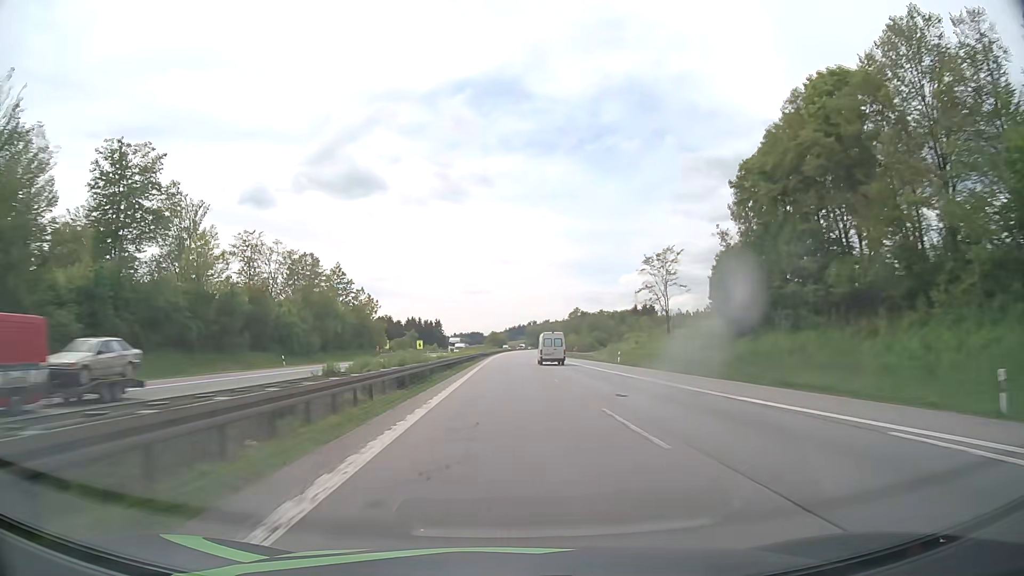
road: motorway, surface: asphalt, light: Day
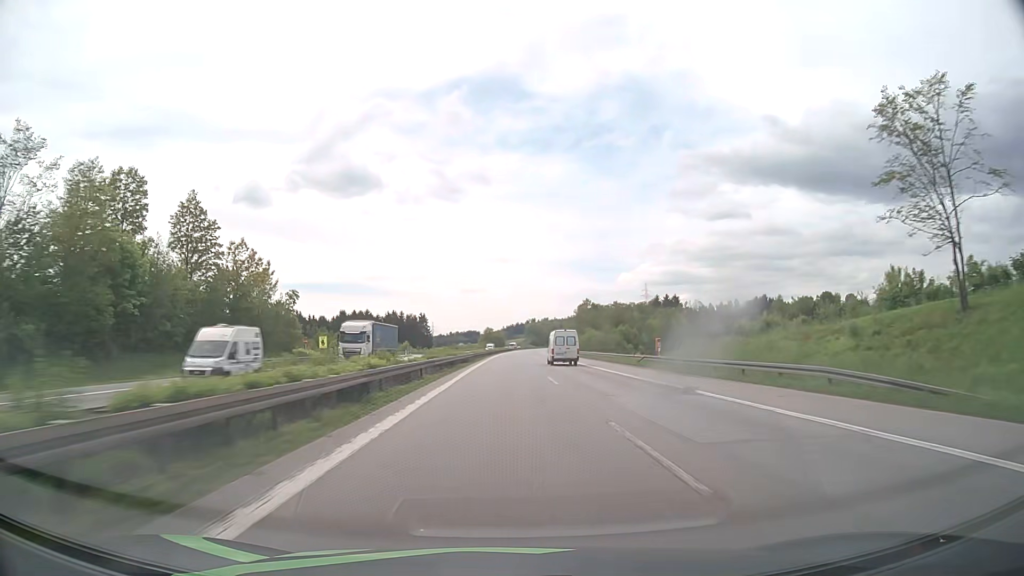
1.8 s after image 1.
(+0.1, +57.6) m; 0°
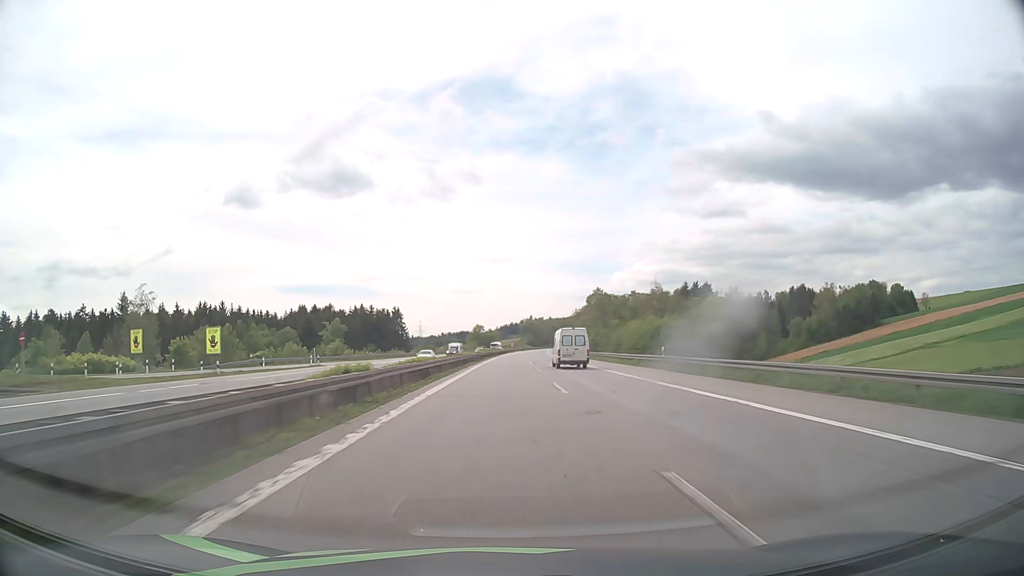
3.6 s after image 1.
(+0.5, +59.6) m; +1°
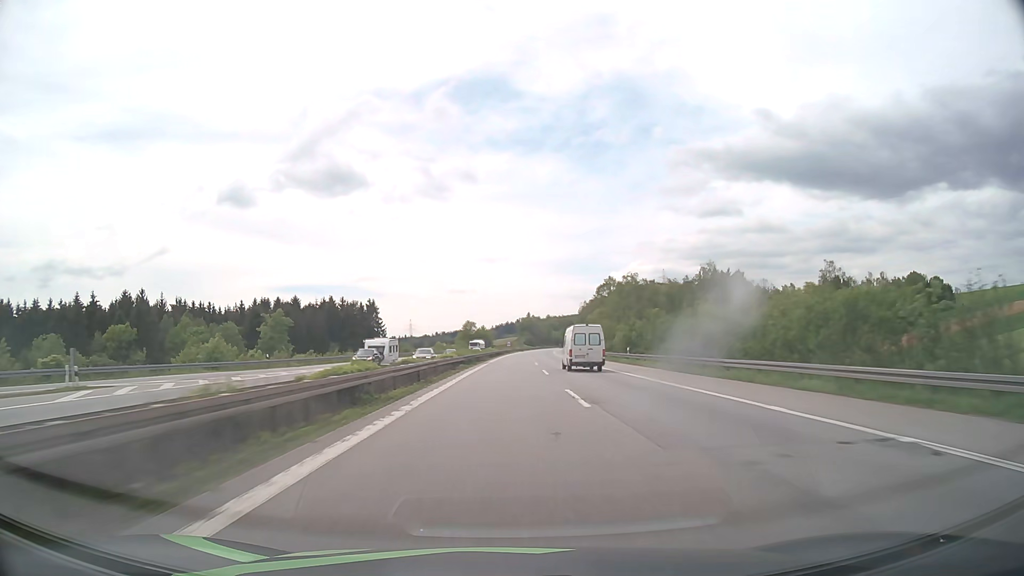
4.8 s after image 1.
(+0.2, +40.8) m; 0°
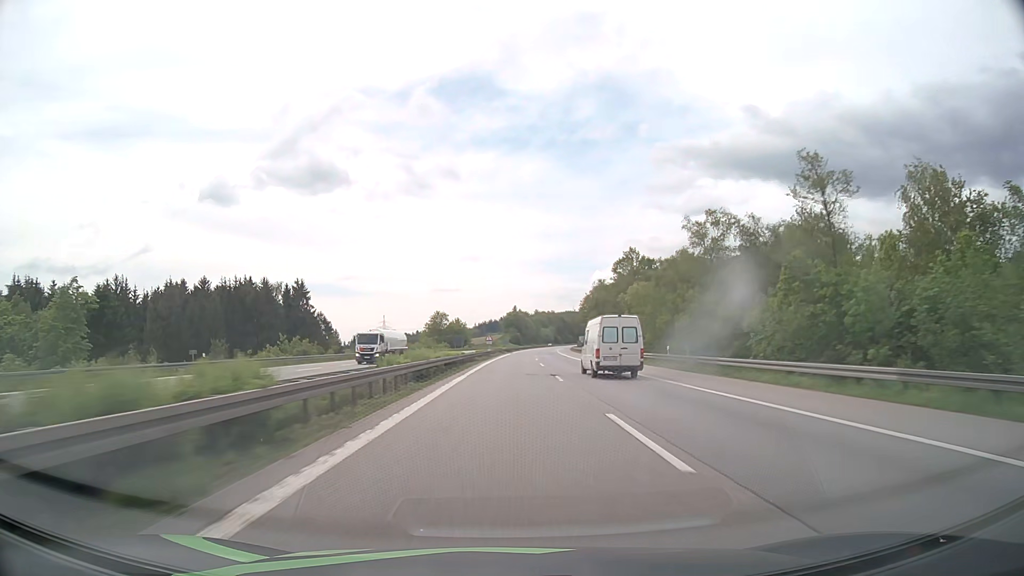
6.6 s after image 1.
(+0.7, +62.9) m; +1°
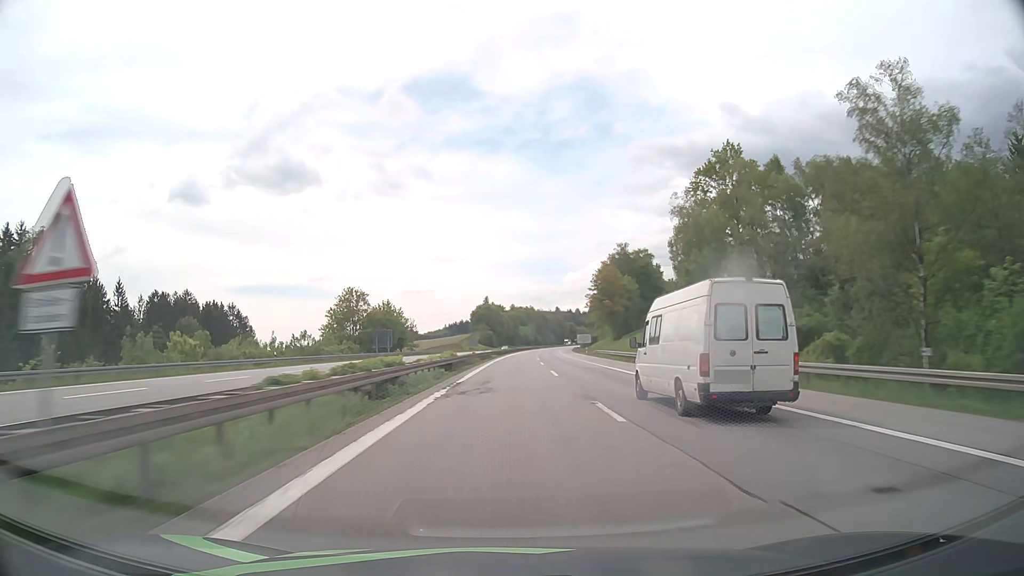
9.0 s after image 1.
(+1.6, +86.2) m; +2°
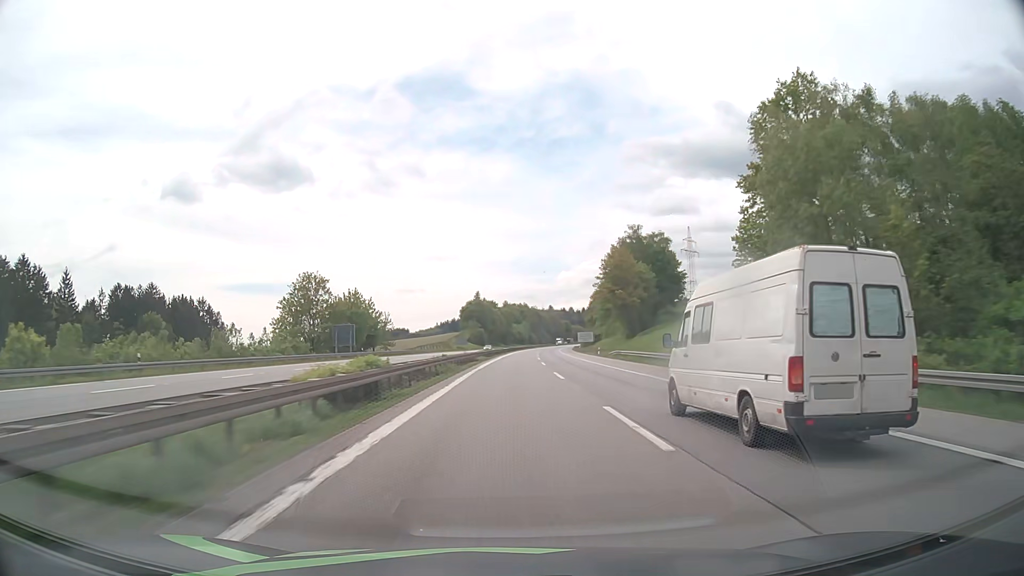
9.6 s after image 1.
(+0.1, +21.8) m; +1°
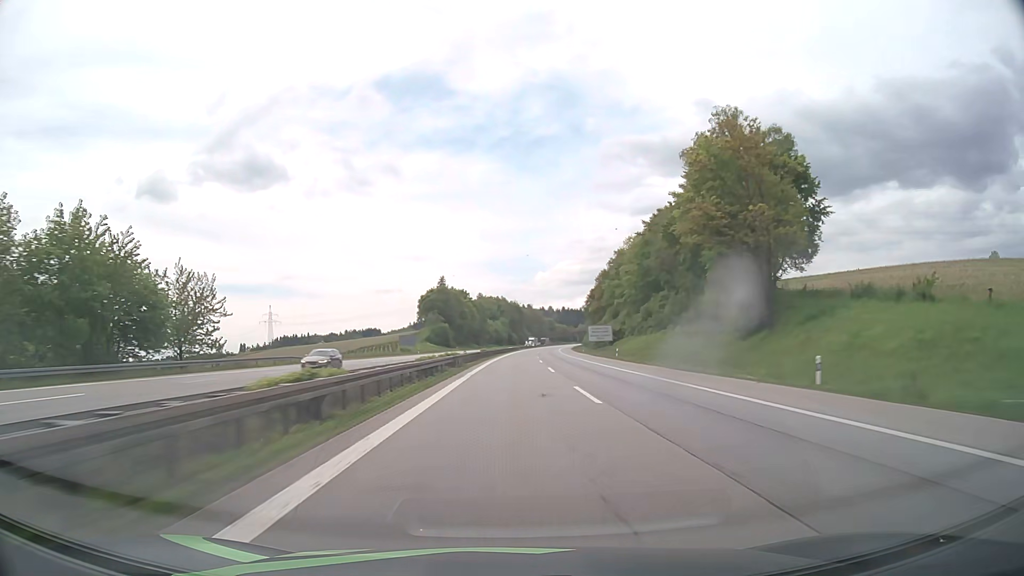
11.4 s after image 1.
(+1.2, +65.8) m; +2°
(0, +10) (0, +20) (0, +30) (0, +40) (+1, +50) (+1, +60) (+2, +70) (+2, +80) (+3, +90) (+3, +100) m
